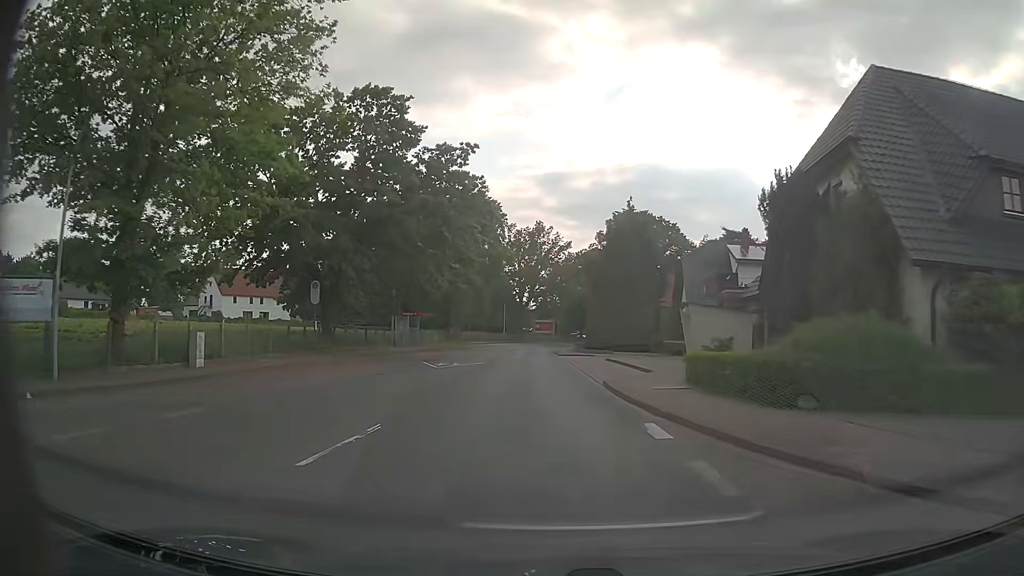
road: primary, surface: asphalt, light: Day
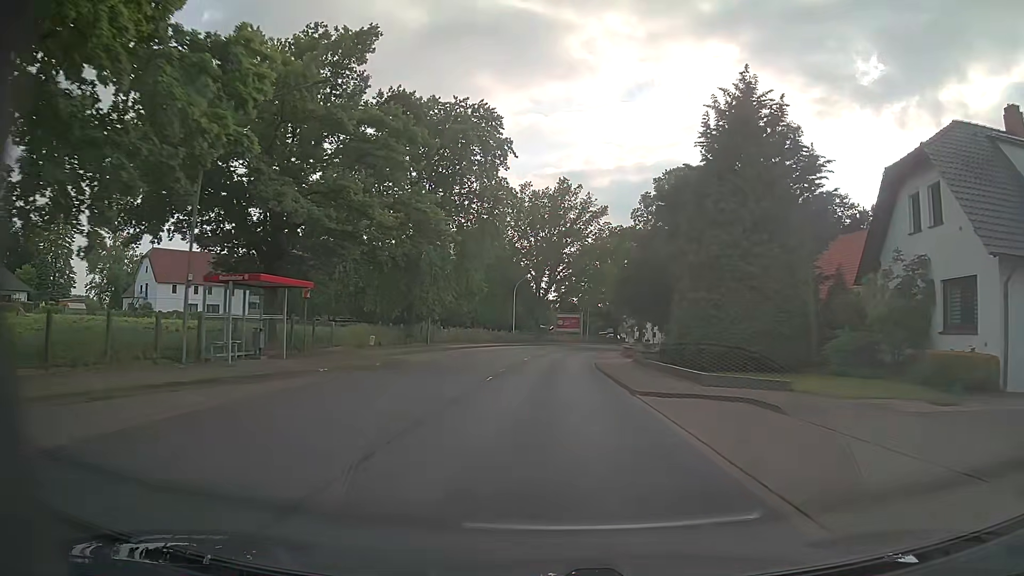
(-0.8, +31.9) m; -2°
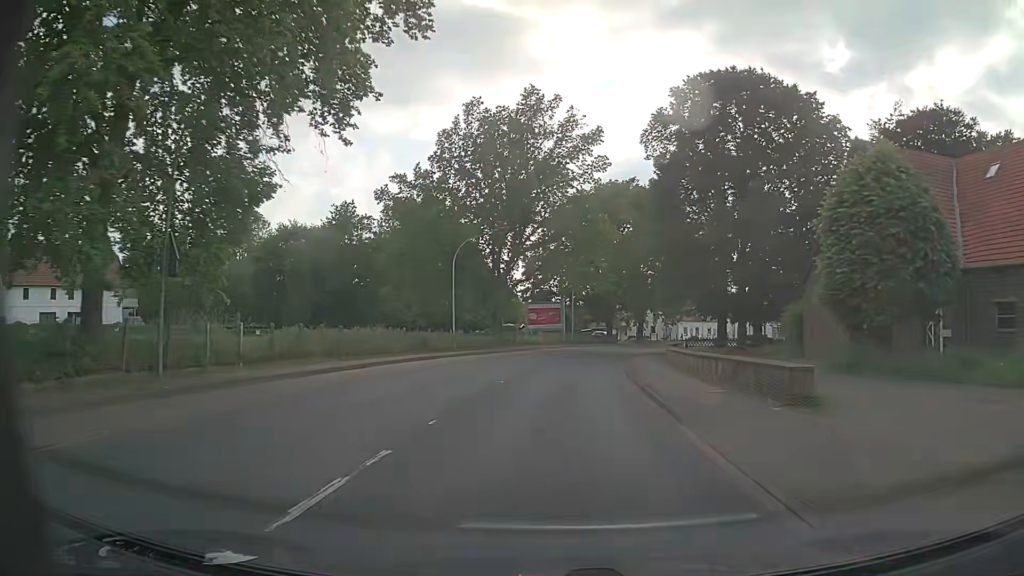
(+0.4, +31.9) m; +2°
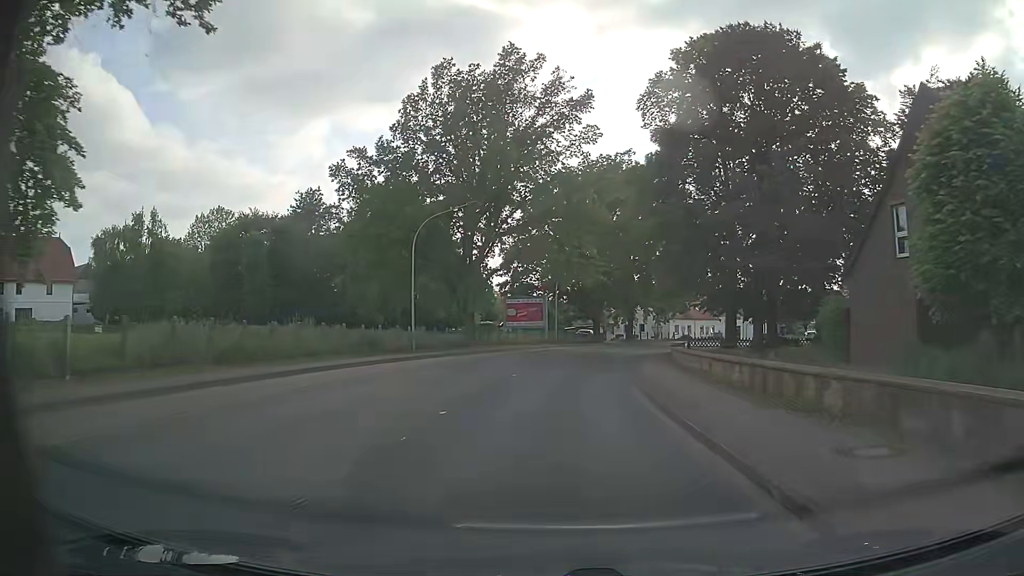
(+0.1, +8.0) m; +2°
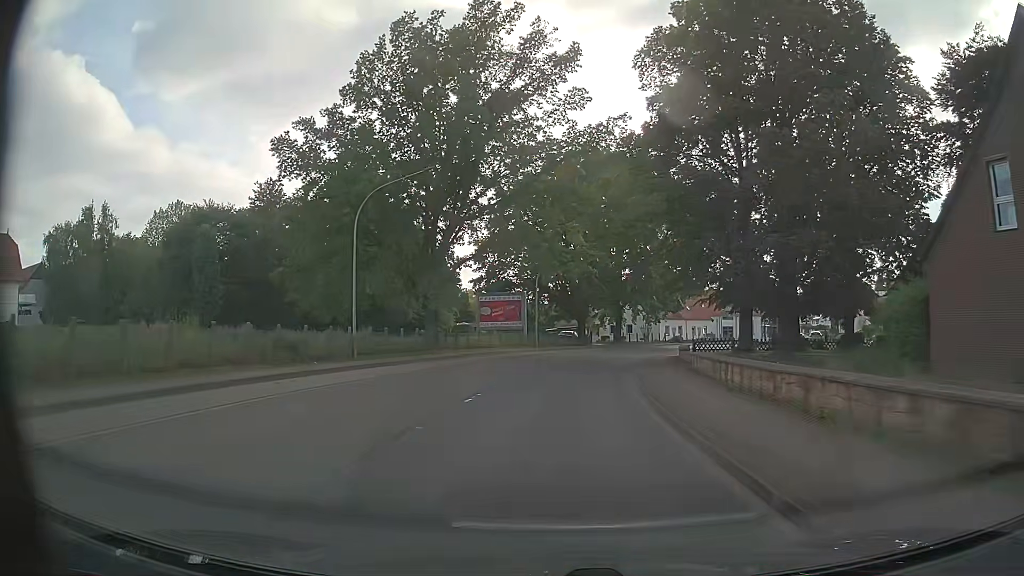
(+0.1, +8.0) m; +2°
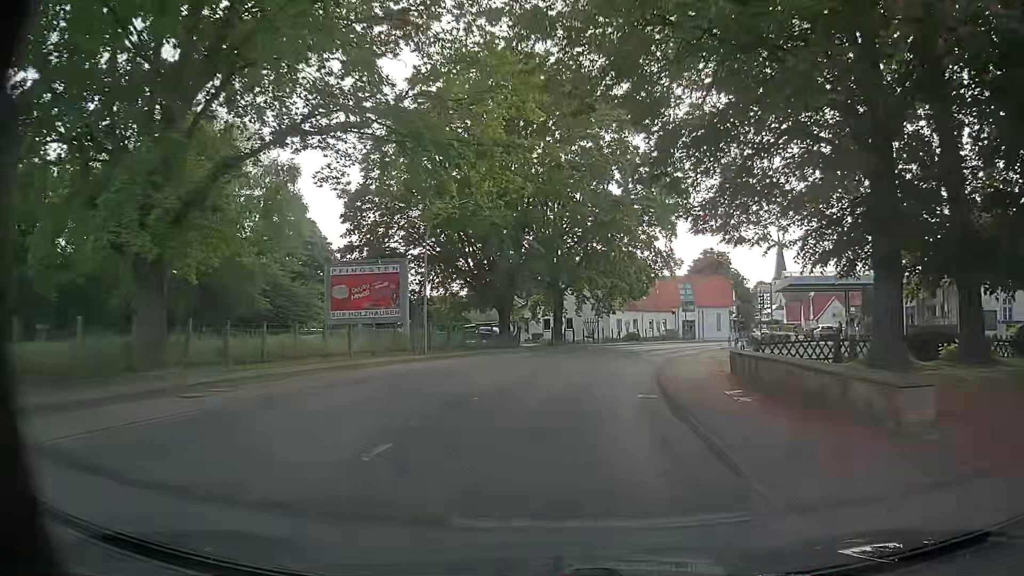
(+1.0, +23.9) m; +5°
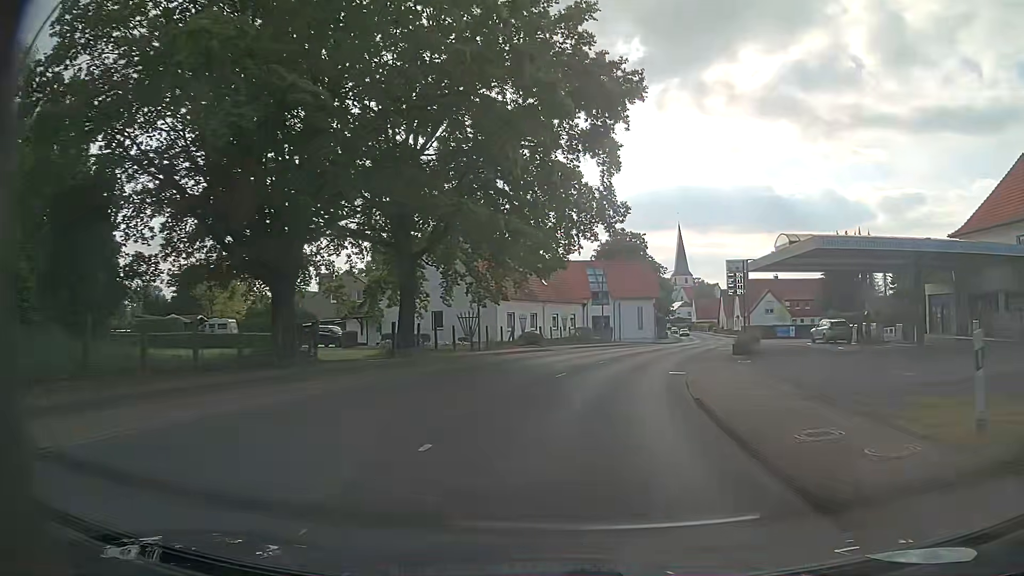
(+1.7, +23.7) m; +9°
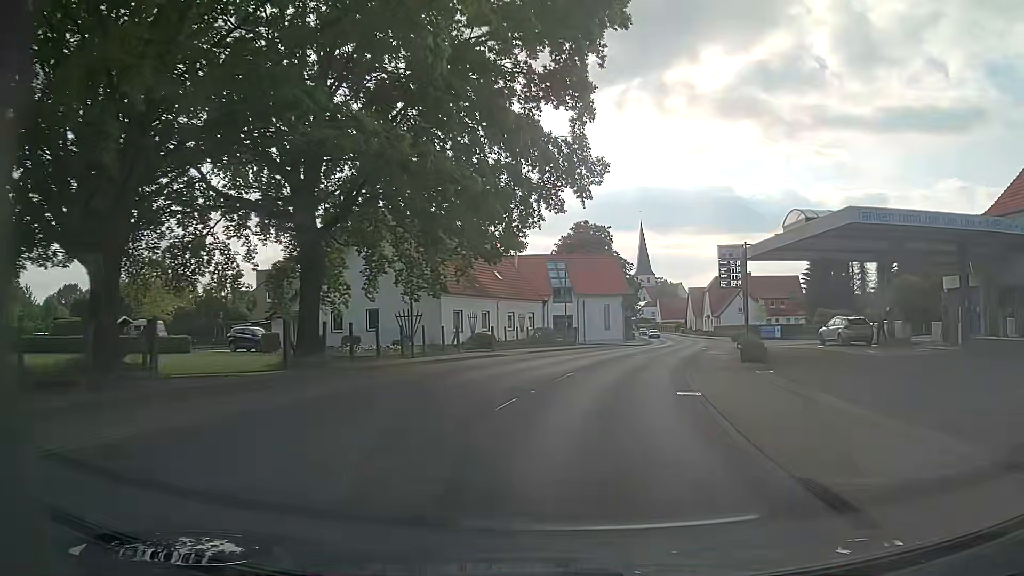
(+0.3, +7.9) m; +4°
(0, +10) (+2, +20) (+4, +30) (+6, +39) (+9, +49) (+12, +59) (+14, +68) (+16, +78) (+18, +88) (+20, +98) m
